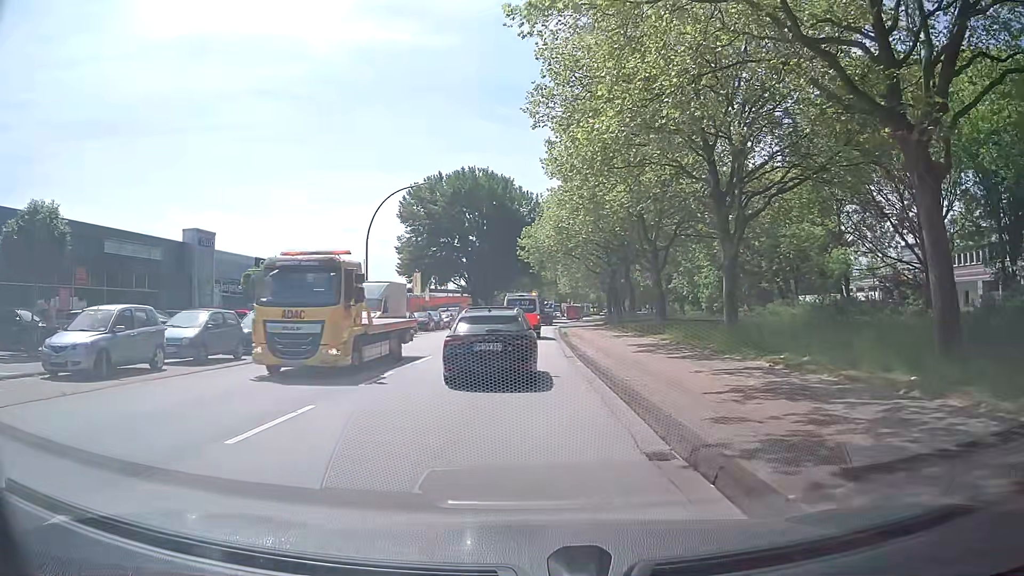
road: secondary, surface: asphalt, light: Day
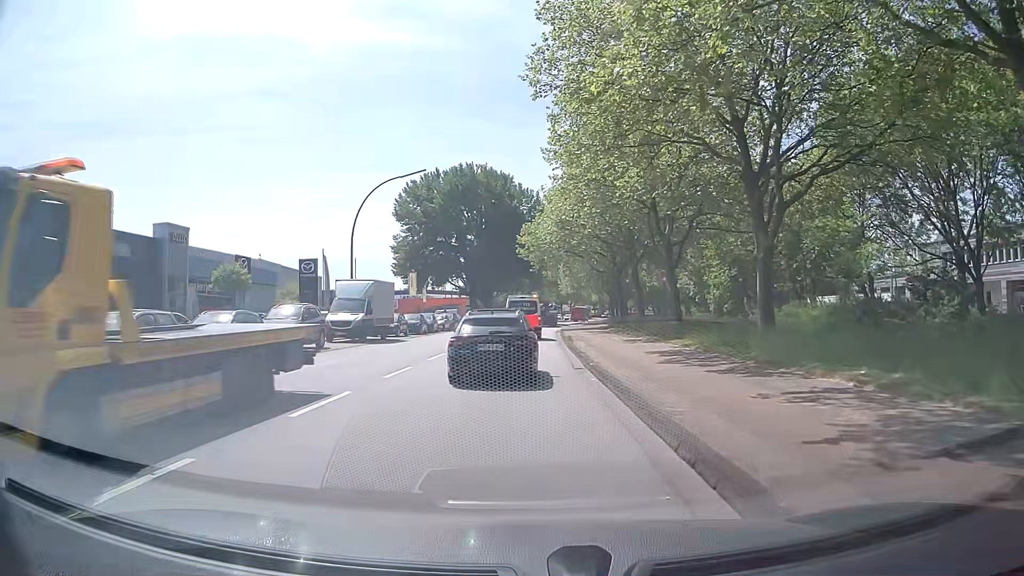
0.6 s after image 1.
(0.0, +3.9) m; 0°
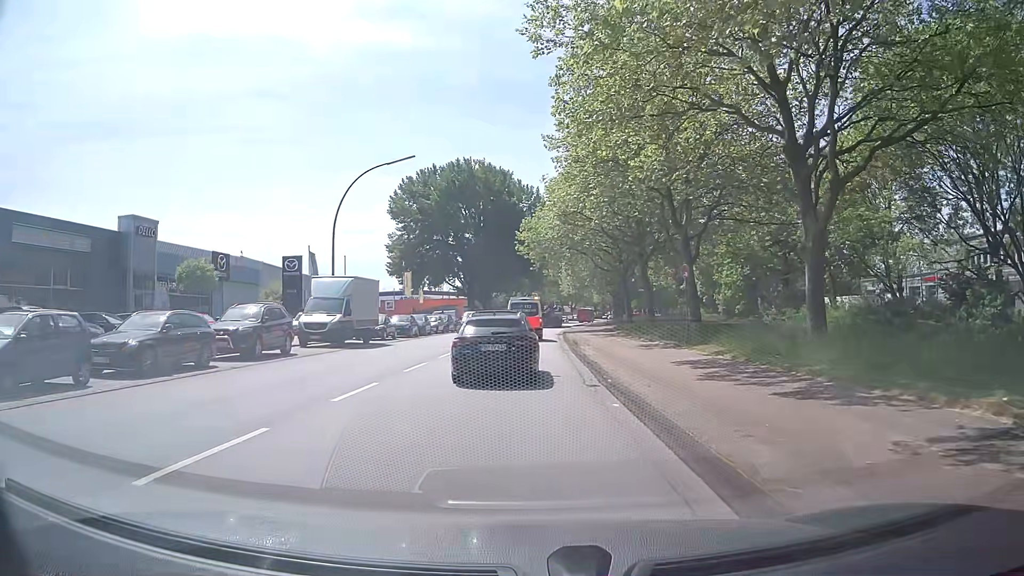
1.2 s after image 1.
(0.0, +4.0) m; +1°
(0, +10) (0, +20) (0, +30) (0, +40) (+1, +50) (+1, +60) (+2, +70) (+2, +80) (+3, +90) (+4, +100) m
